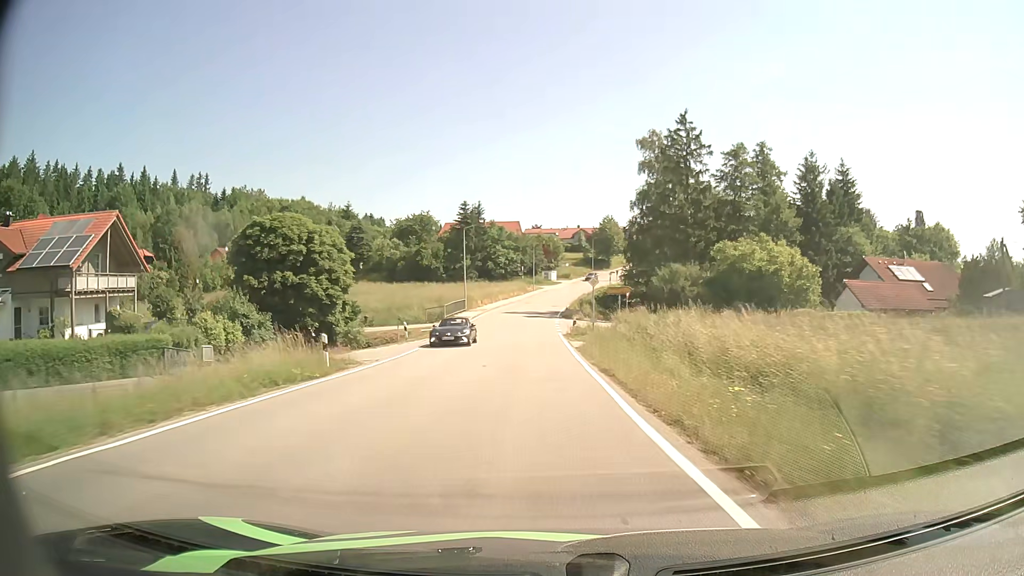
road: tertiary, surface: asphalt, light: Day
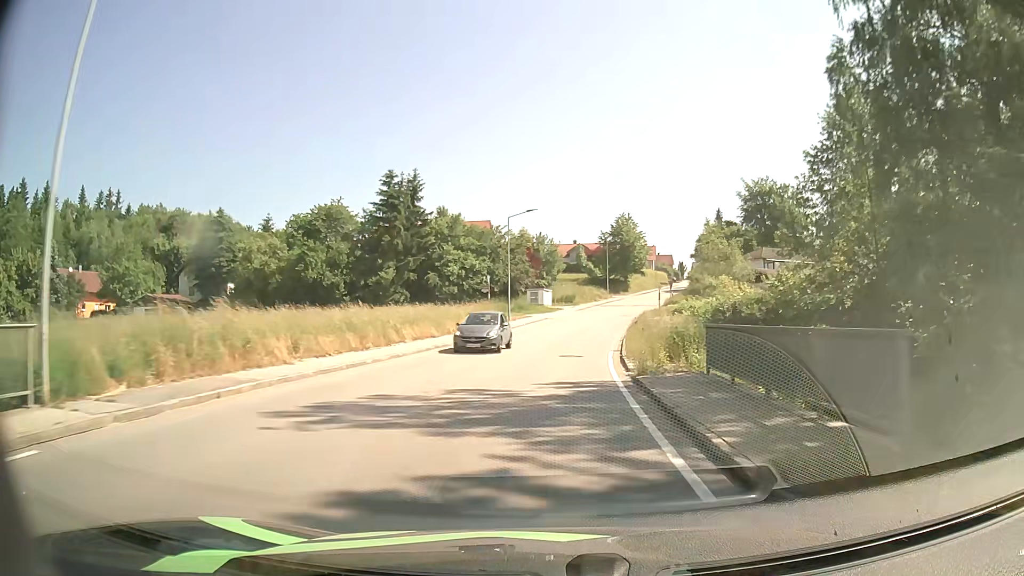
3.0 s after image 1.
(-0.9, +52.6) m; +1°
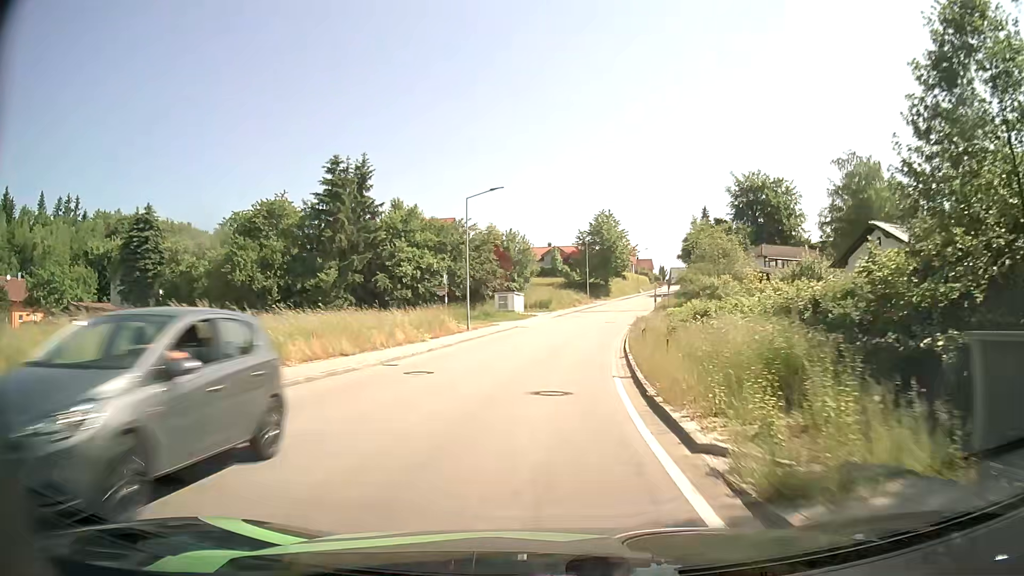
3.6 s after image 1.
(+0.2, +10.4) m; +2°
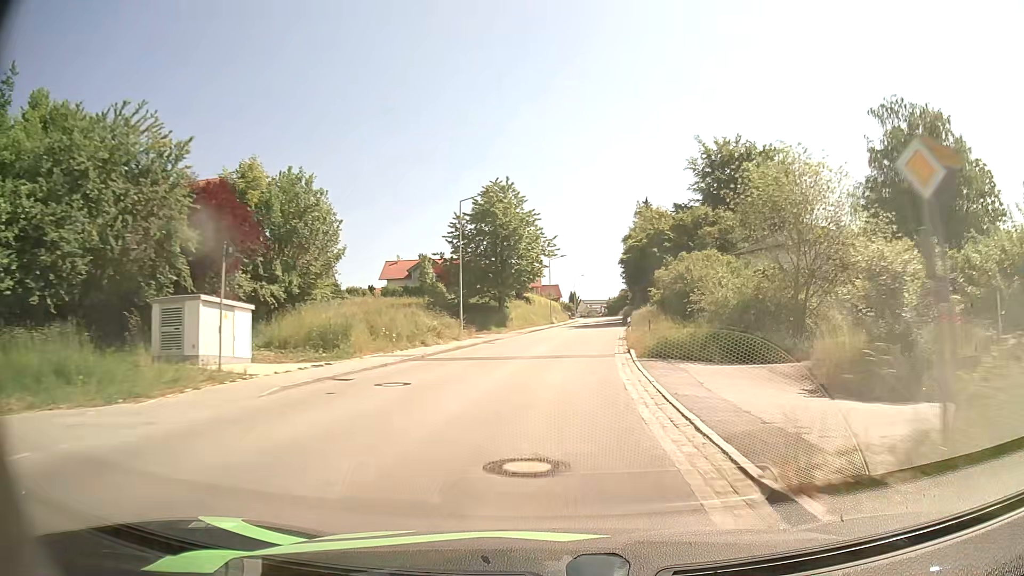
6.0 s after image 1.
(+3.4, +40.8) m; +9°
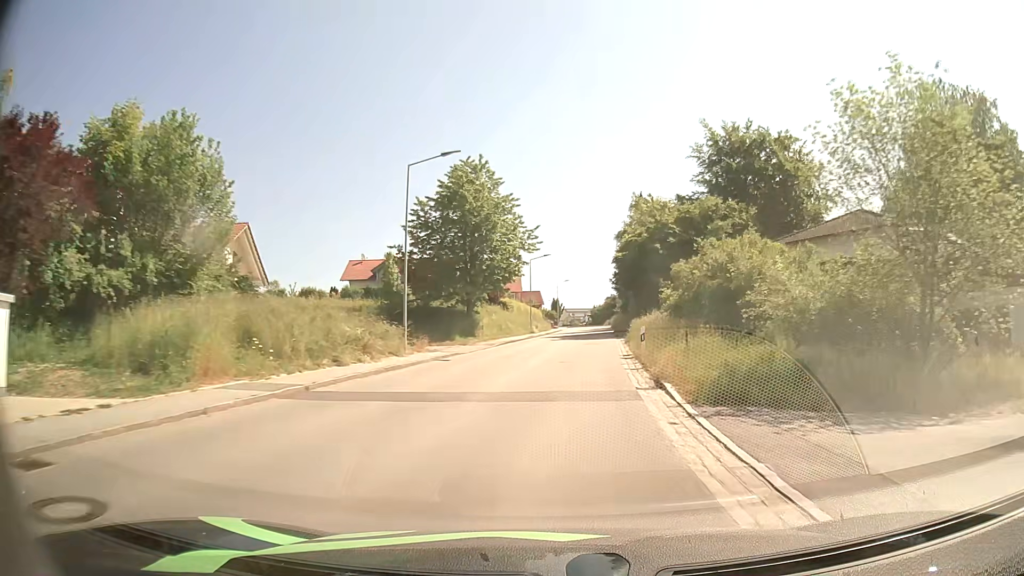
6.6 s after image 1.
(+0.1, +10.0) m; +1°
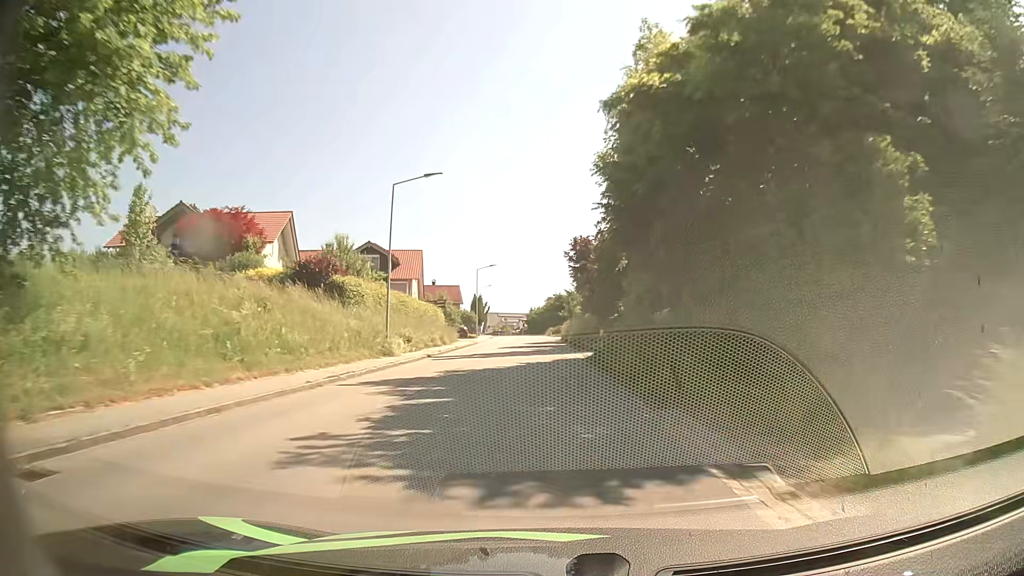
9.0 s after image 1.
(+2.4, +38.2) m; +6°
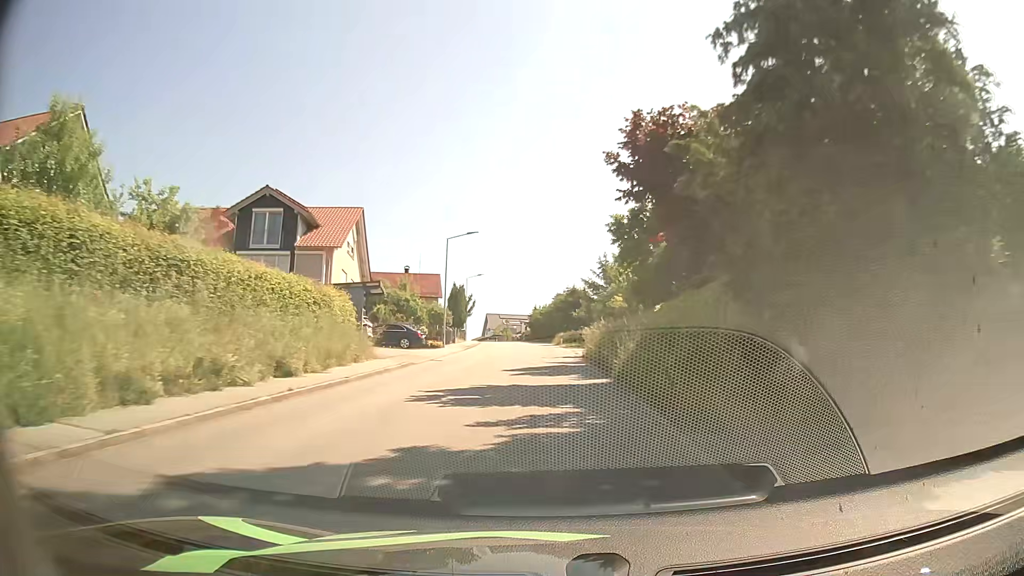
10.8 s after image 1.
(-0.4, +26.9) m; -1°
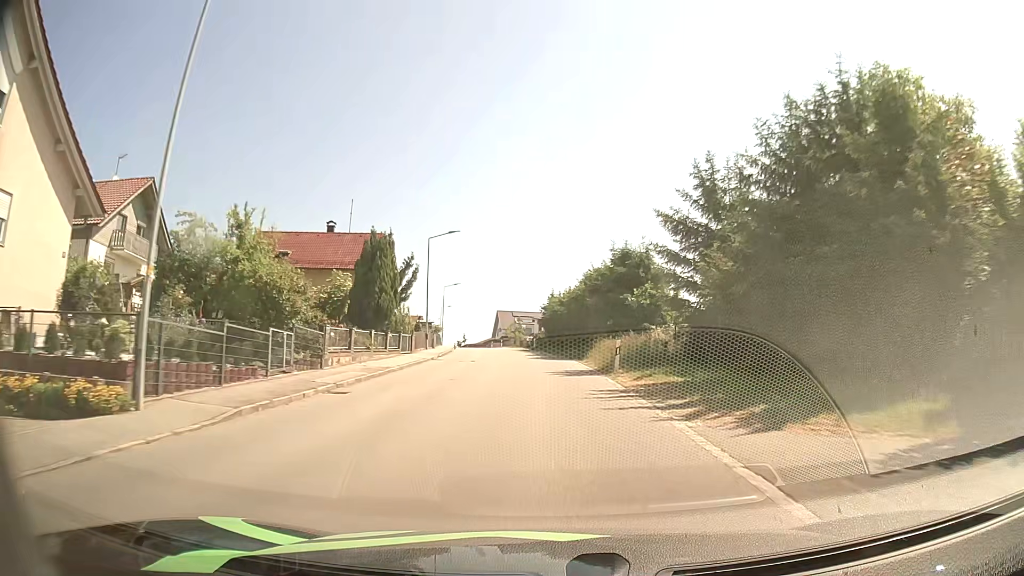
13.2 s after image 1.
(-0.2, +35.8) m; -1°
(0, +10) (0, +20) (-1, +30) (-1, +40) (-2, +50) (-3, +60) (-5, +70) (-6, +80) (-8, +90) (-9, +99) m
